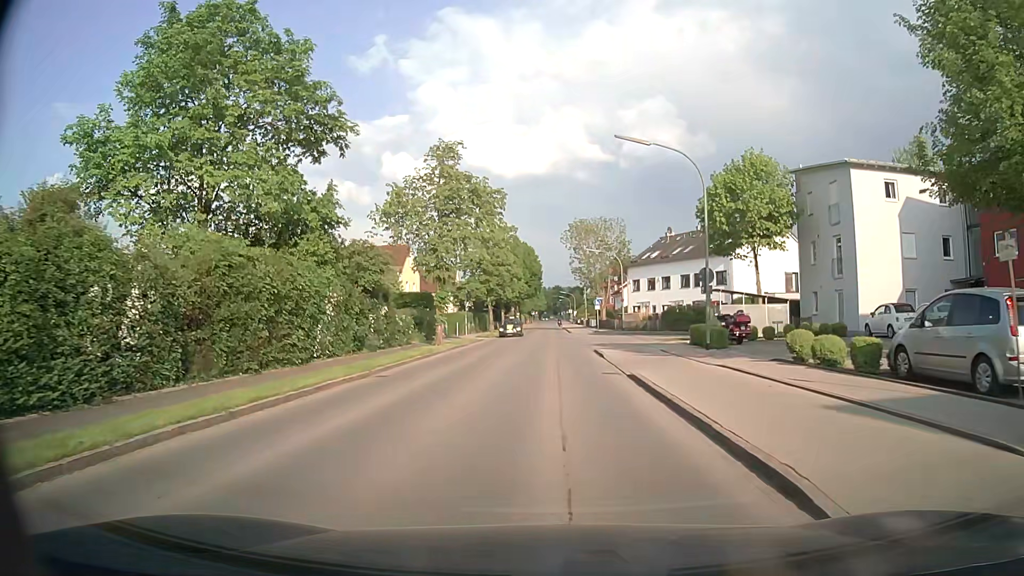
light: Day
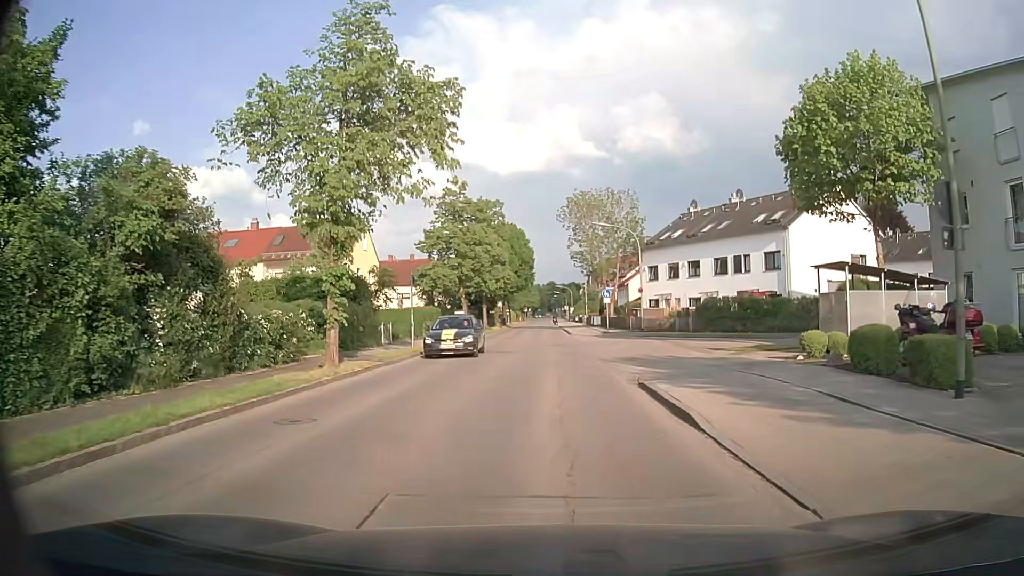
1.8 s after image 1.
(+0.1, +15.5) m; +1°
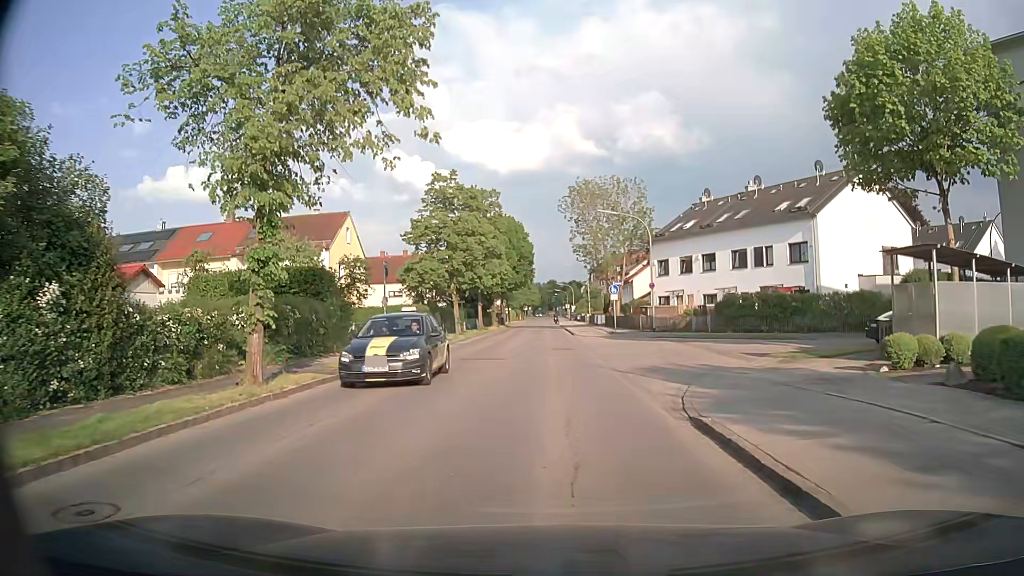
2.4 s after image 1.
(0.0, +4.7) m; 0°
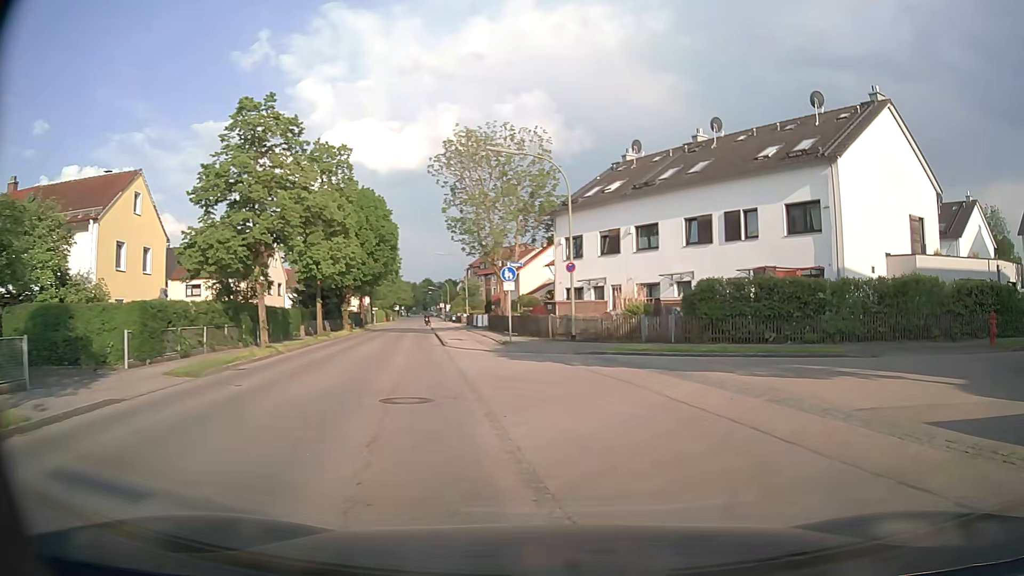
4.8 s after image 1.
(+0.5, +15.4) m; +11°
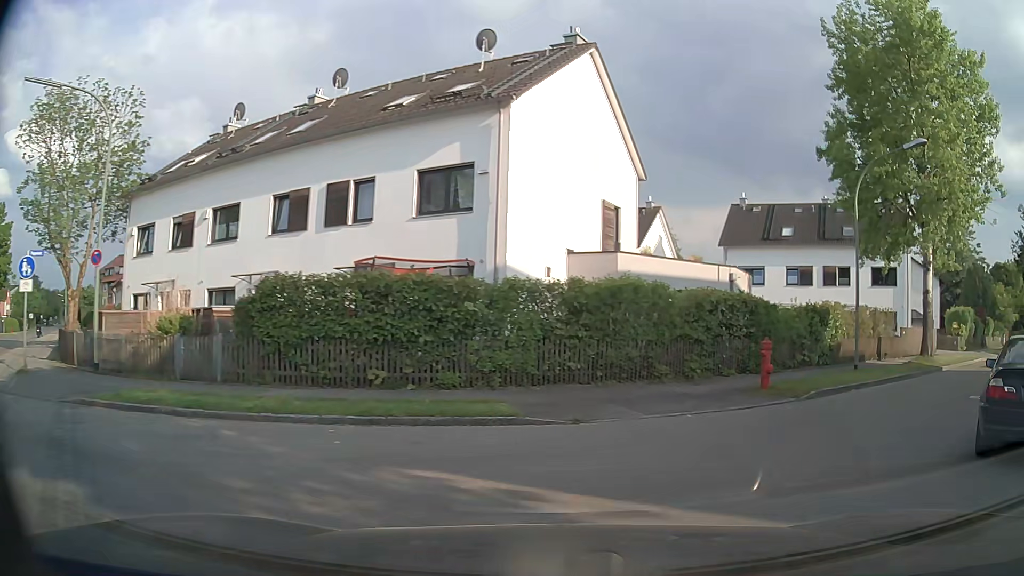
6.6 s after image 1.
(+2.3, +9.0) m; +32°
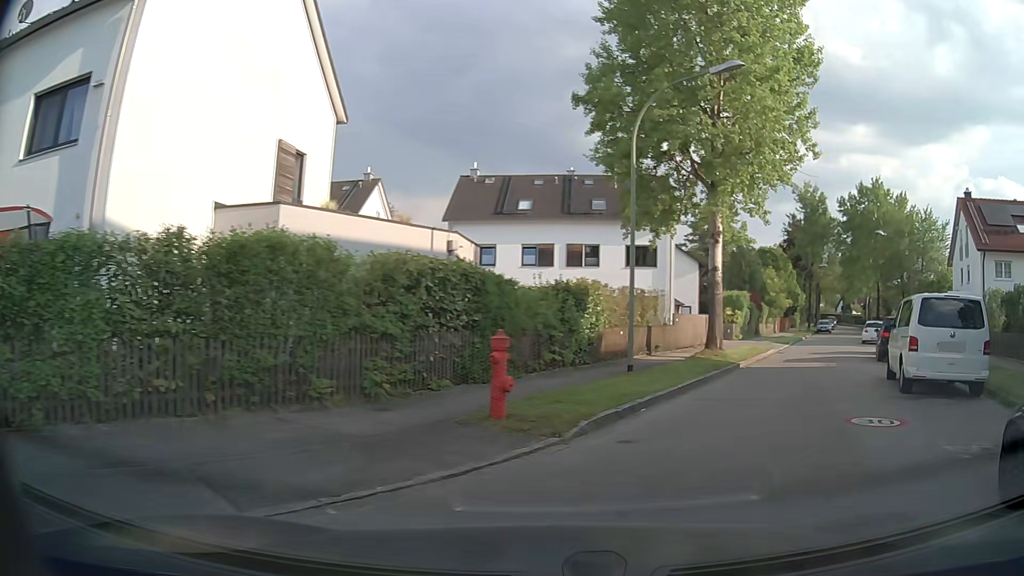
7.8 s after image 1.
(+1.2, +6.2) m; +22°
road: residential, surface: asphalt
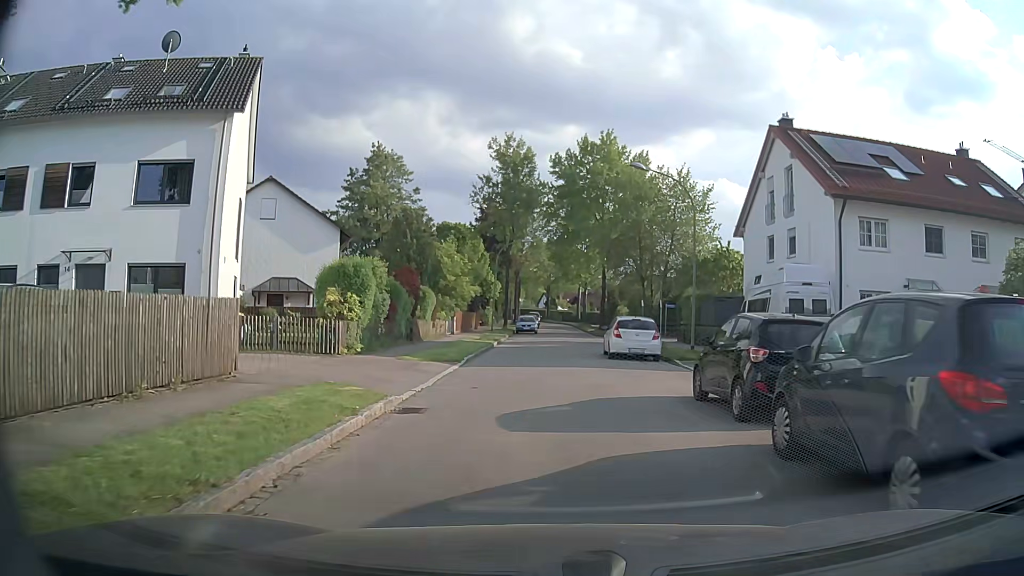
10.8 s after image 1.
(+7.1, +19.3) m; +25°
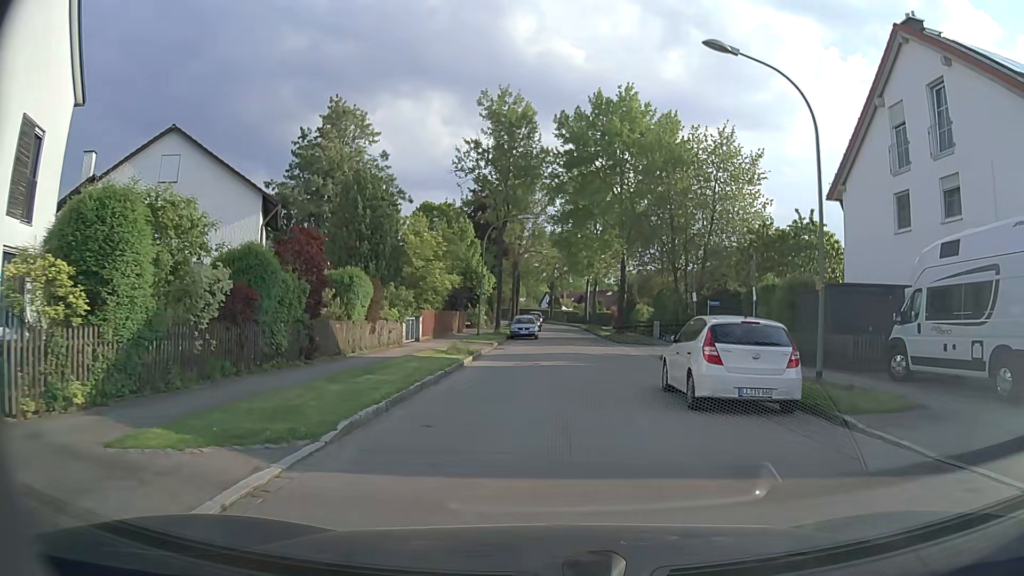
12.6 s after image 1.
(0.0, +12.6) m; 0°
(0, +10) (+1, +20) (+2, +30) (+2, +40) (+2, +50) (+2, +60) (+2, +70) (+2, +80) (+2, +90) (0, +100) m
